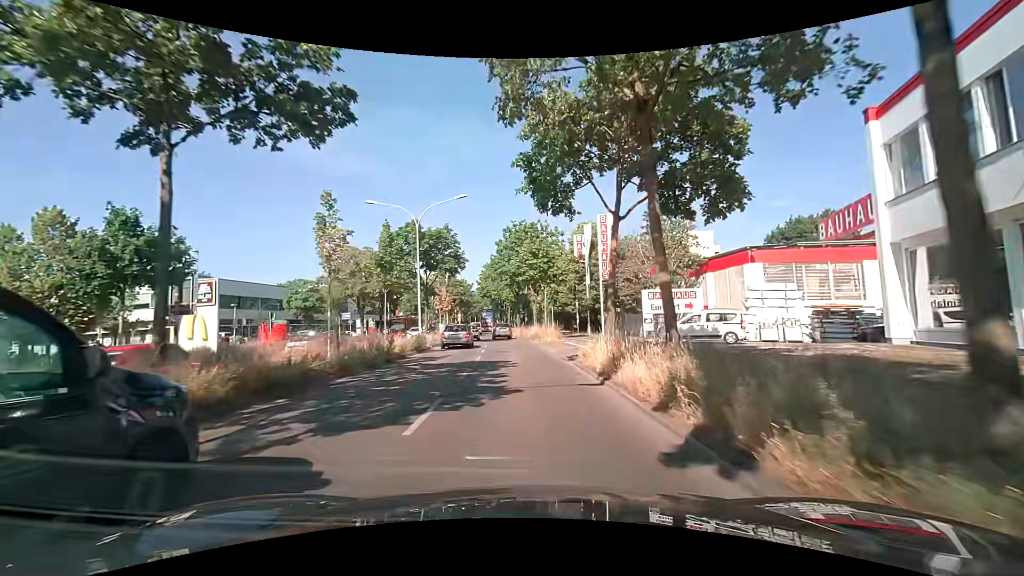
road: primary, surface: asphalt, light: Day
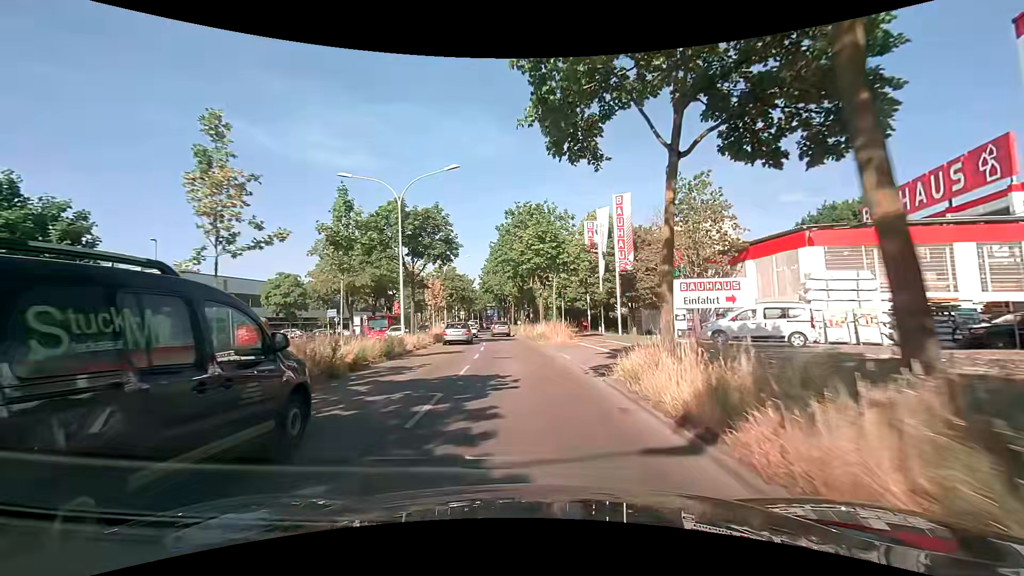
(0.0, +5.8) m; +1°
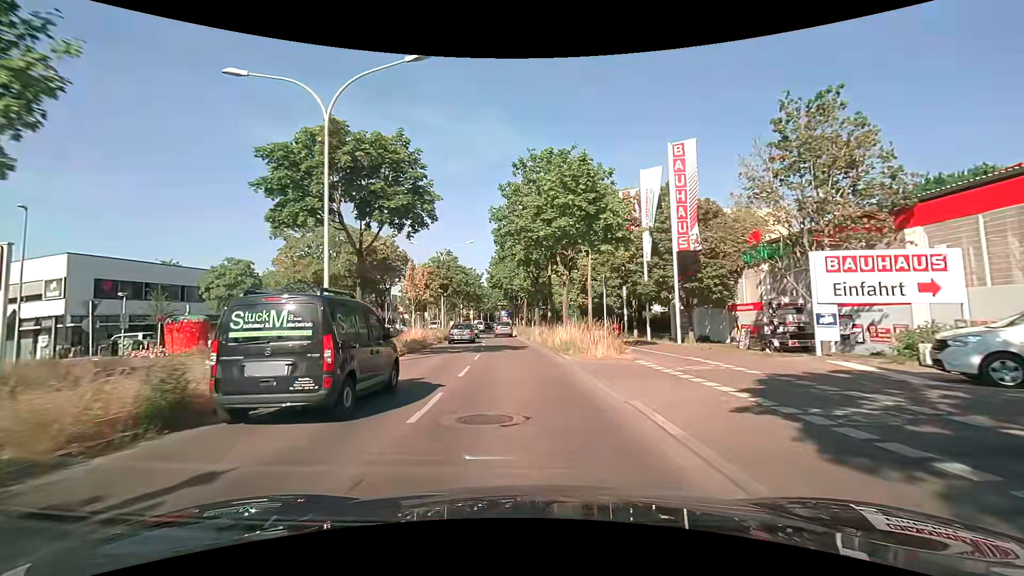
(-0.6, +11.8) m; -4°
(0, +10) (0, +20) (-1, +30) (-2, +40) (-3, +50) (-3, +60) (-4, +70) (-5, +80) (-5, +90) (-5, +100) m
